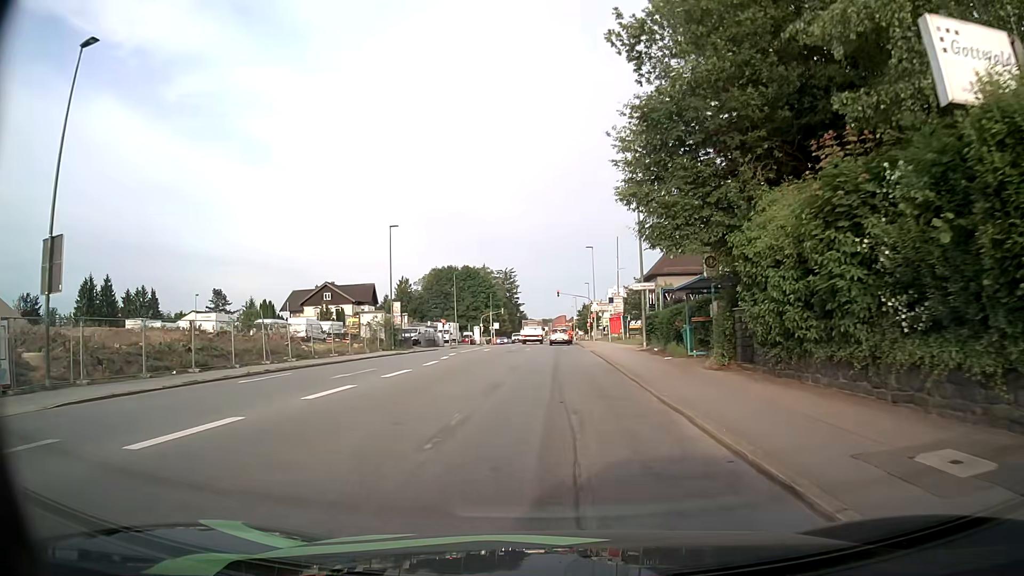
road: tertiary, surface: asphalt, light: Day
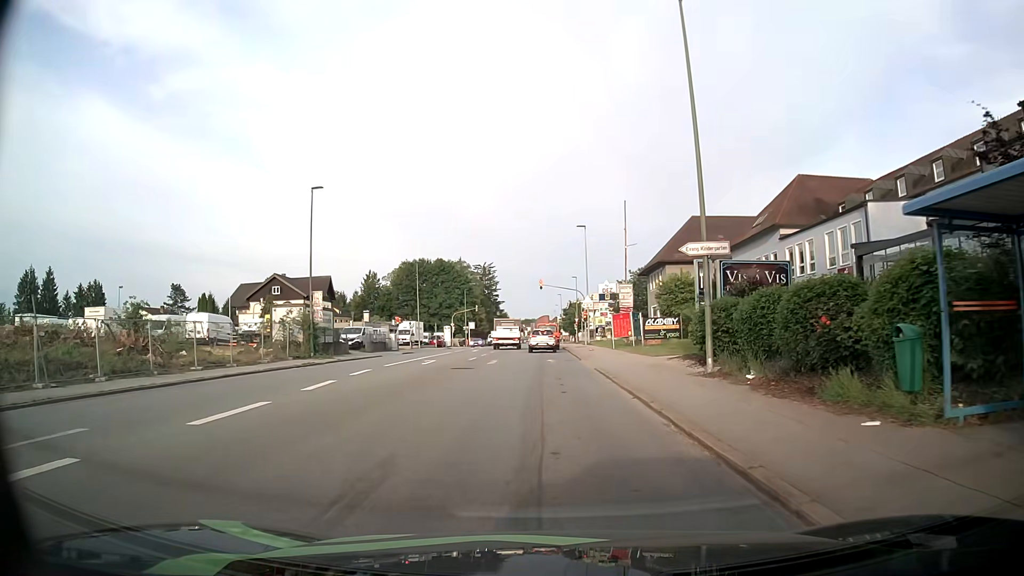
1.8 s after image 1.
(+0.1, +15.8) m; +1°
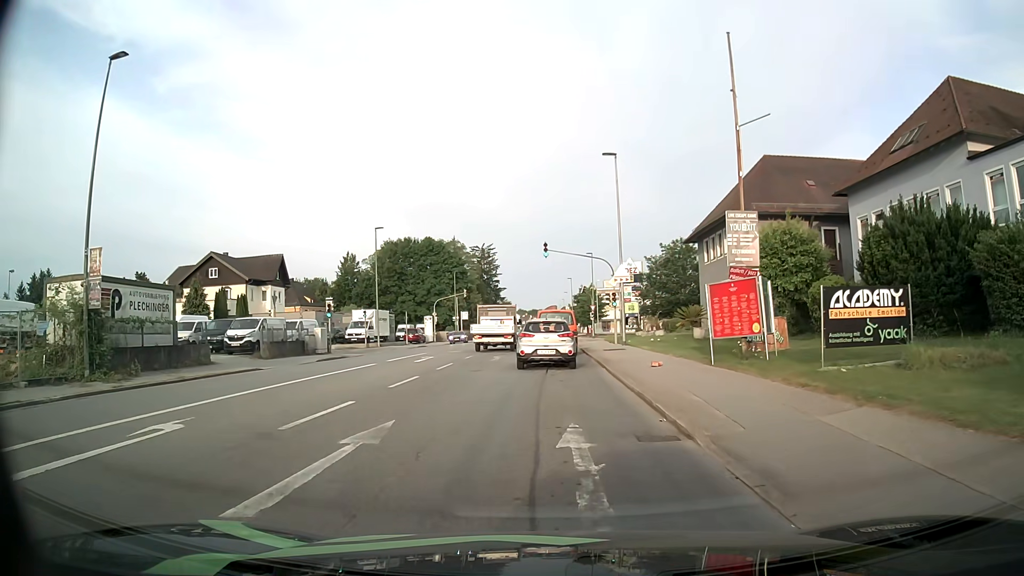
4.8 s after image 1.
(-0.1, +21.9) m; 0°
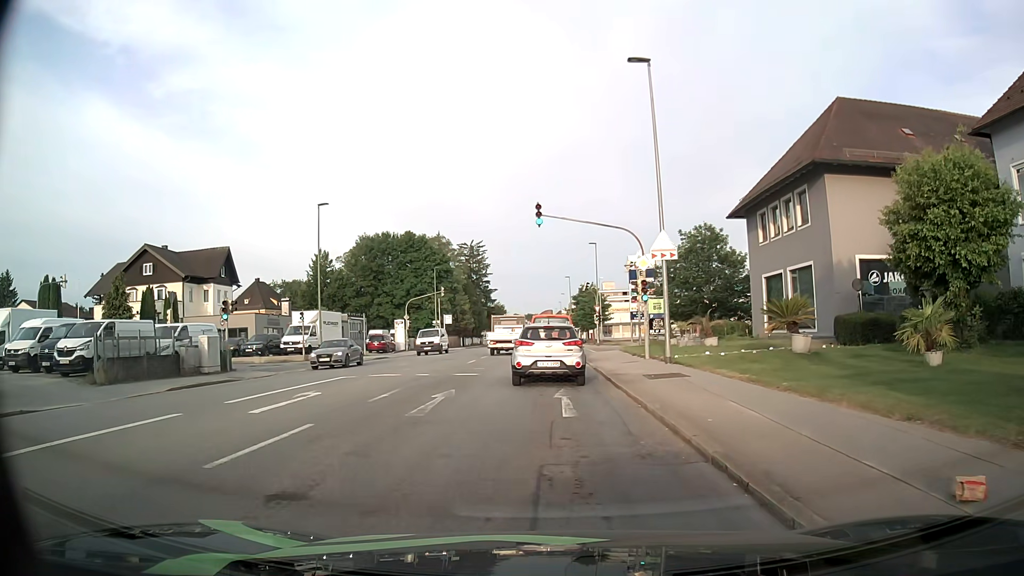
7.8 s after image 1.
(-0.1, +13.8) m; 0°
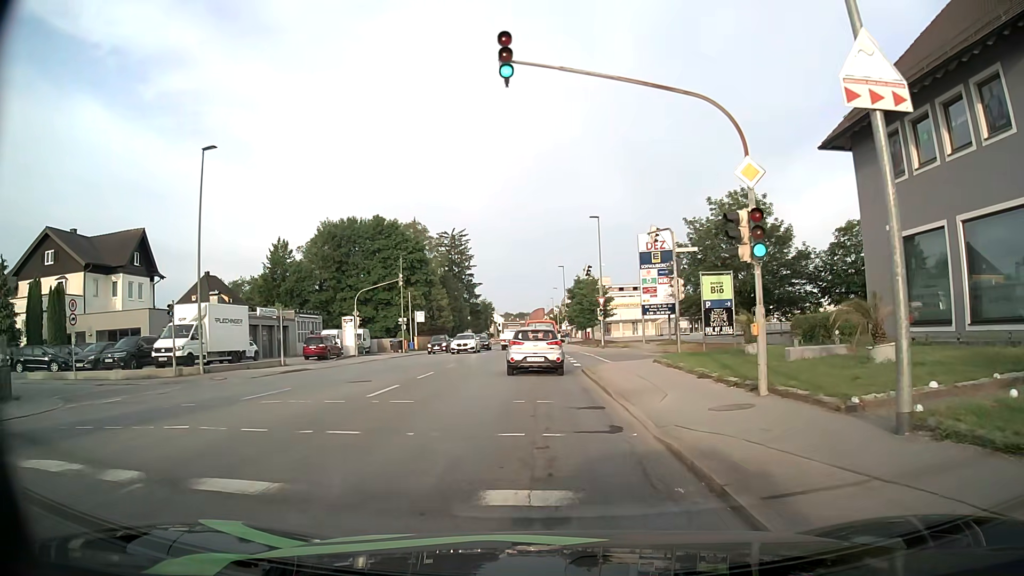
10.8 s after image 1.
(+0.1, +15.4) m; 0°
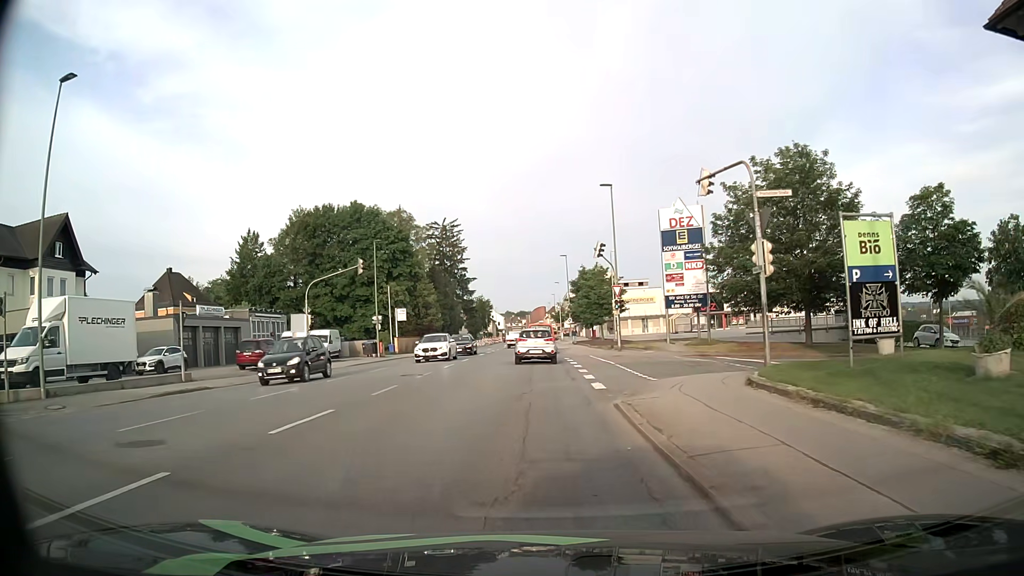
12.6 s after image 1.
(0.0, +11.4) m; 0°
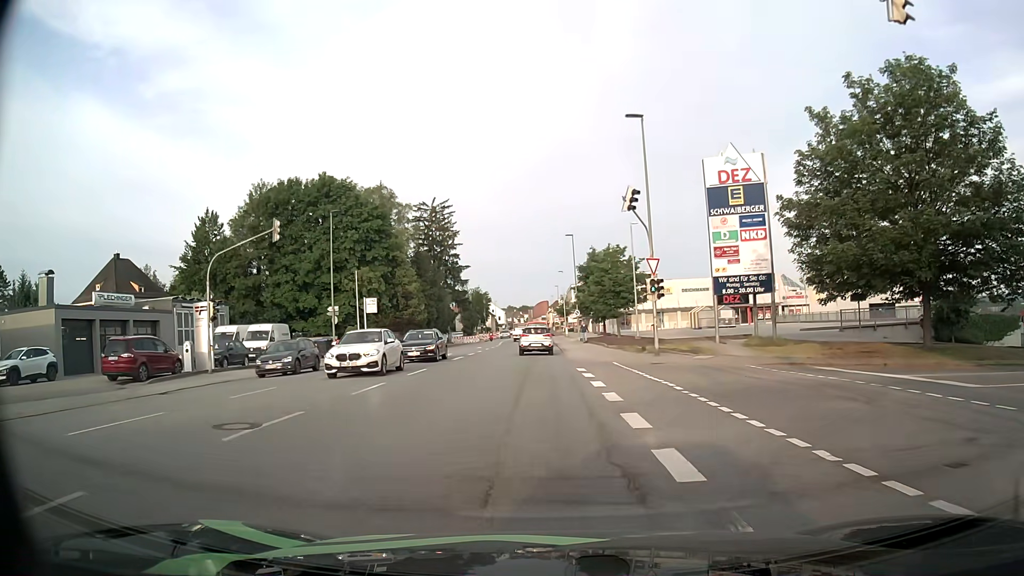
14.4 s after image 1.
(-0.1, +13.4) m; -1°
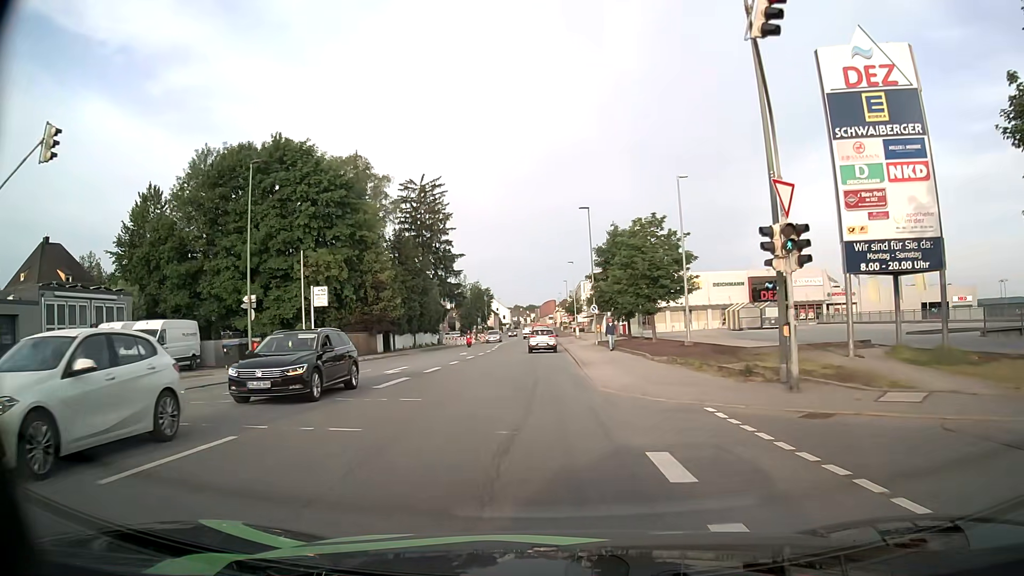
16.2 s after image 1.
(0.0, +15.1) m; 0°
(0, +10) (0, +20) (0, +30) (0, +40) (0, +50) (0, +60) (0, +70) (0, +80) (0, +90) (0, +100) m
